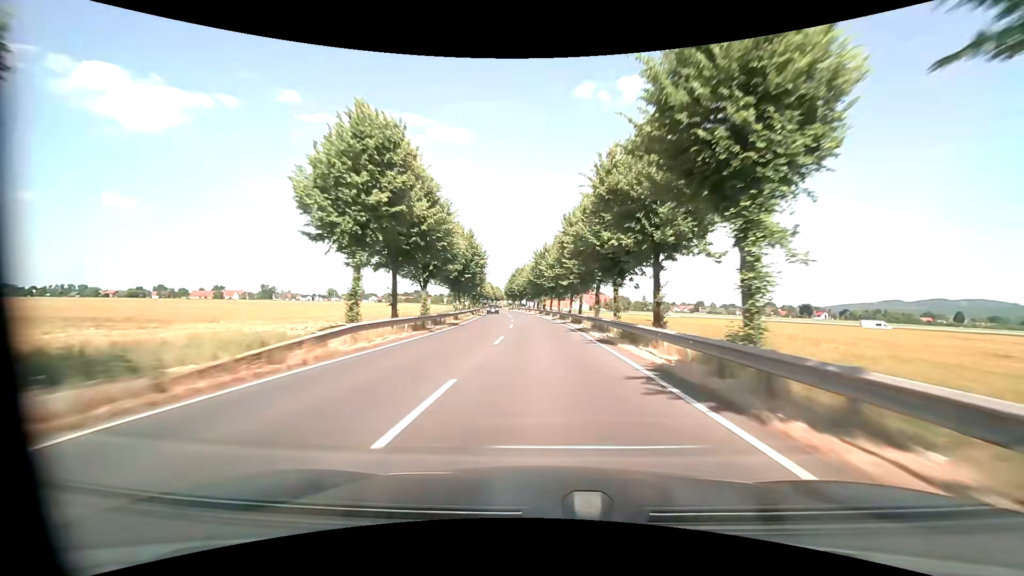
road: primary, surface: asphalt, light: Day
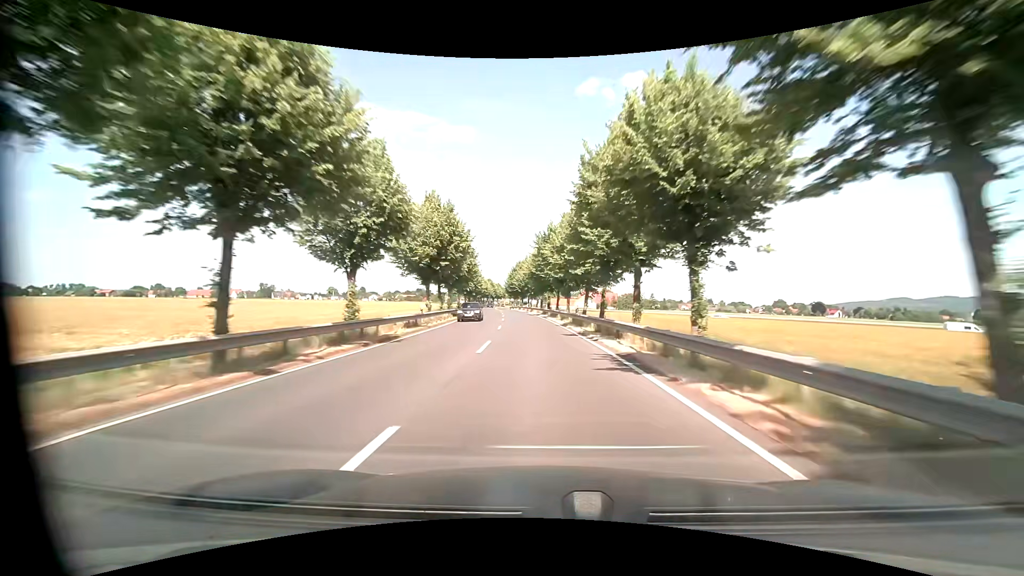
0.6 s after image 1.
(-0.1, +15.2) m; -1°
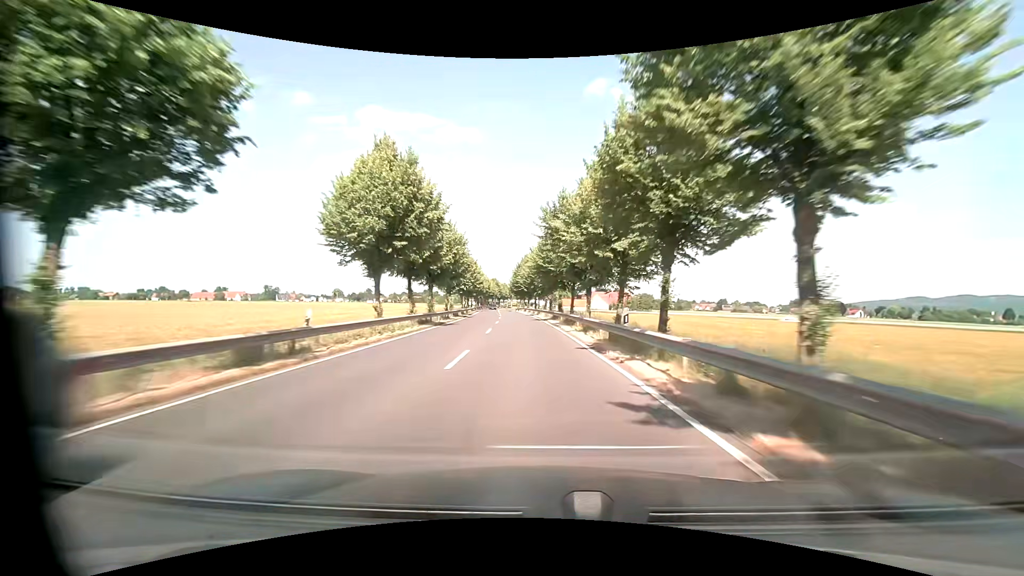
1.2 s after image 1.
(-0.1, +14.8) m; -1°
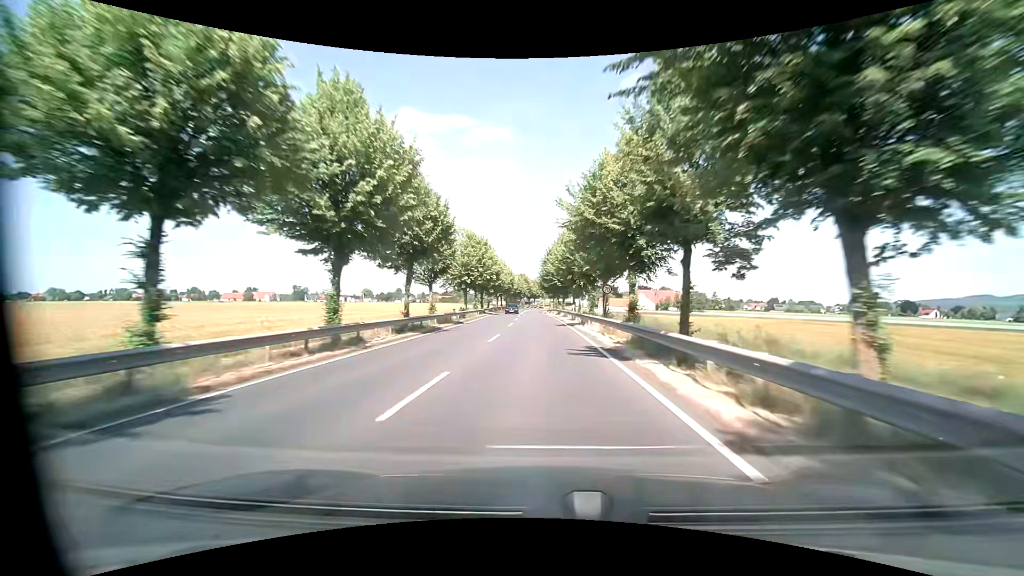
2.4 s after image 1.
(-0.9, +28.2) m; -4°
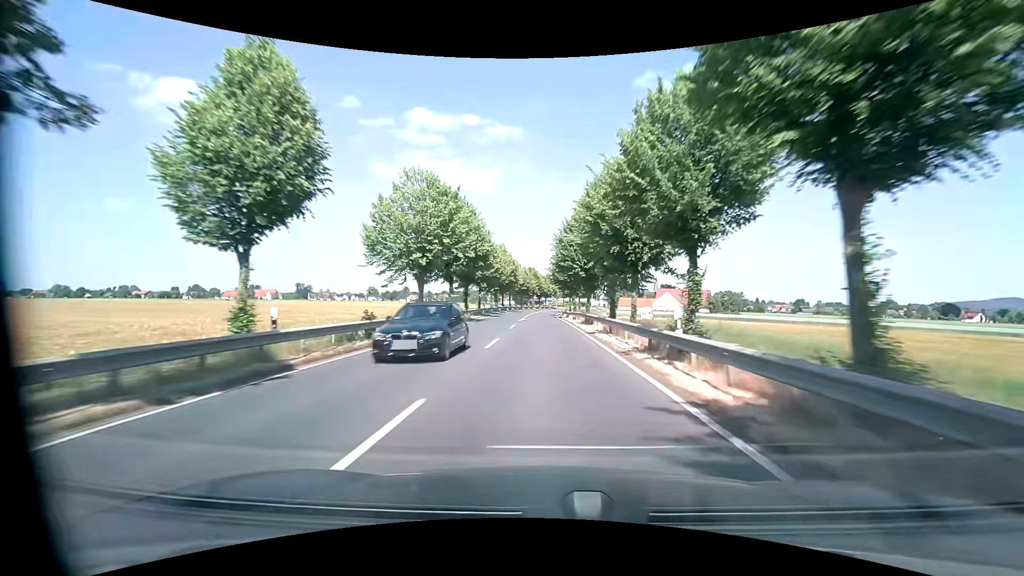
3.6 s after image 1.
(-0.1, +26.5) m; -1°
(0, +10) (0, +20) (0, +30) (0, +40) (0, +50) (0, +60) (0, +70) (0, +80) (0, +90) (+1, +100) m
